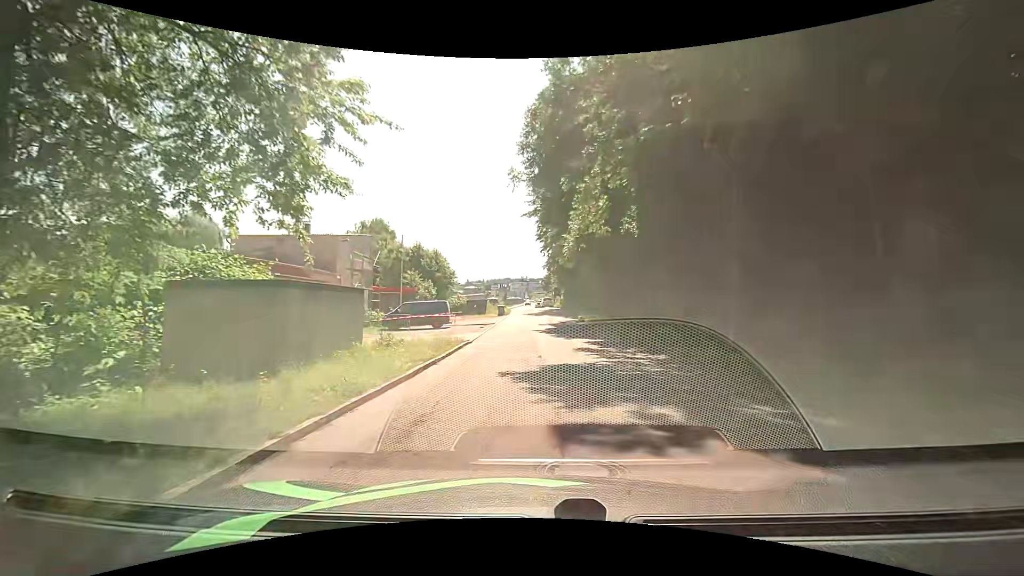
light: Day
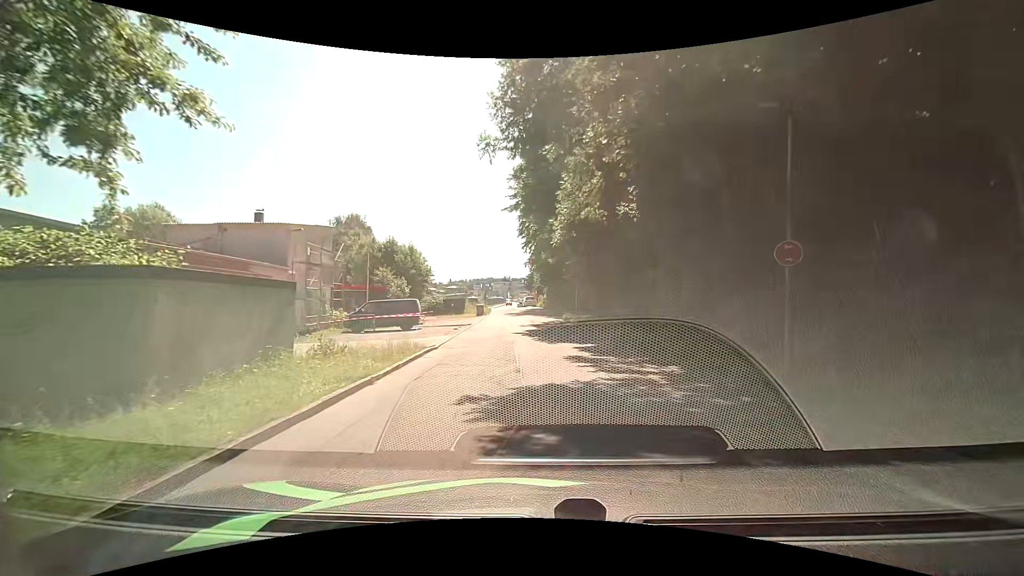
(+0.1, +3.6) m; +3°
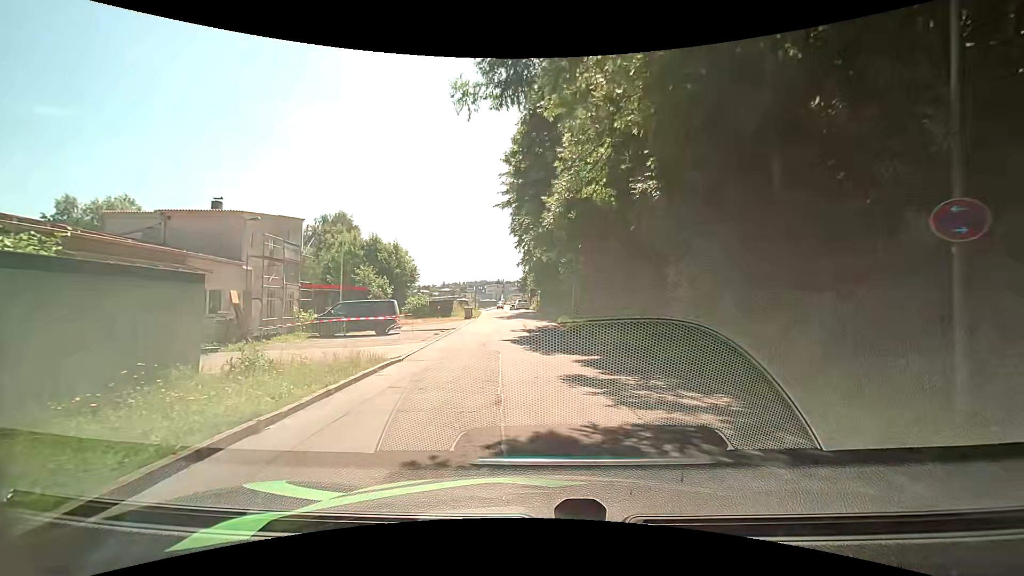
(+0.1, +3.5) m; +2°
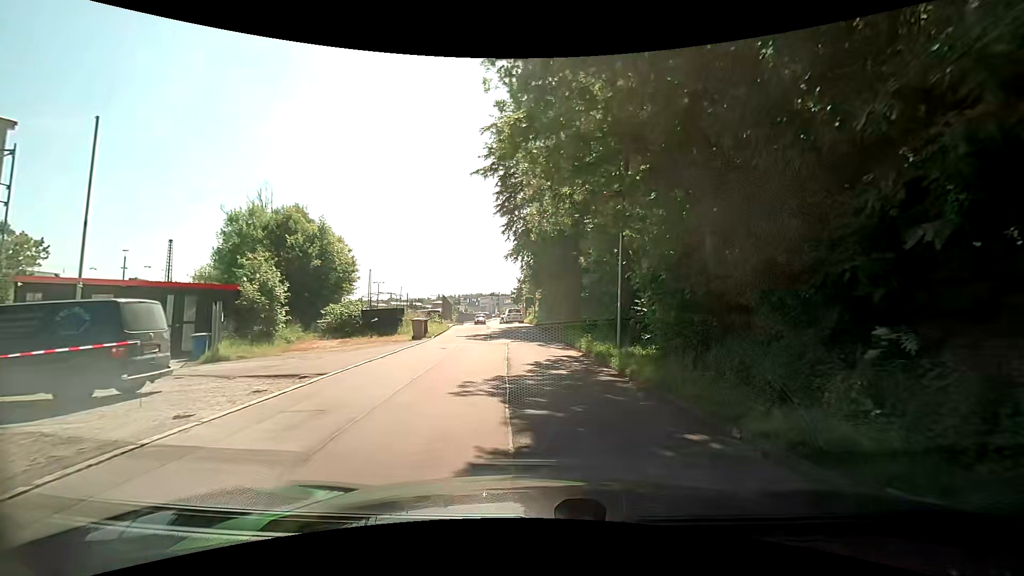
(-0.4, +18.5) m; 0°
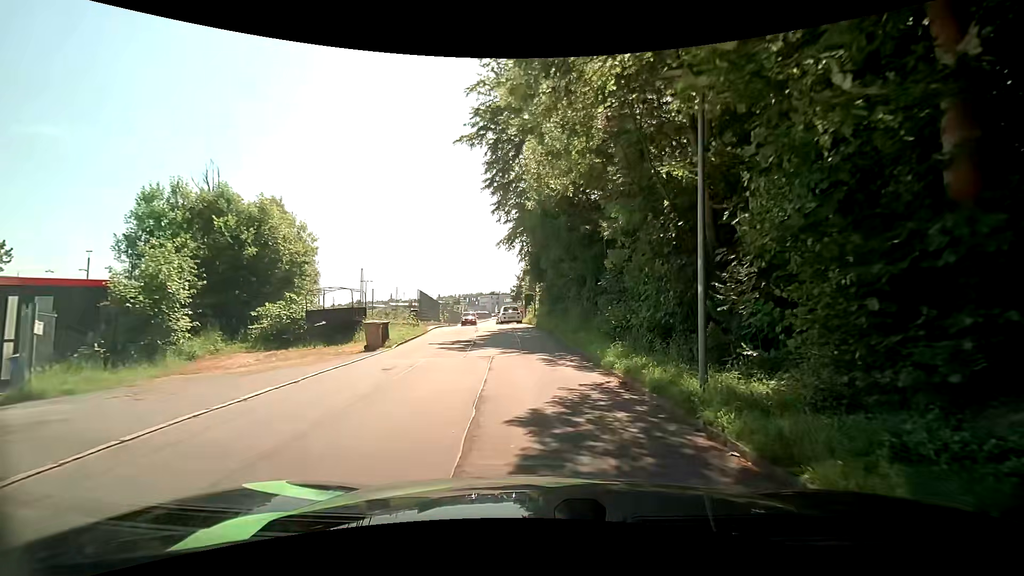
(0.0, +7.3) m; 0°
(0, +10) (0, +20) (-3, +30) (-5, +39) (-6, +49) (-7, +59) (-8, +69) (-9, +79) (-9, +89) (-9, +99) m
